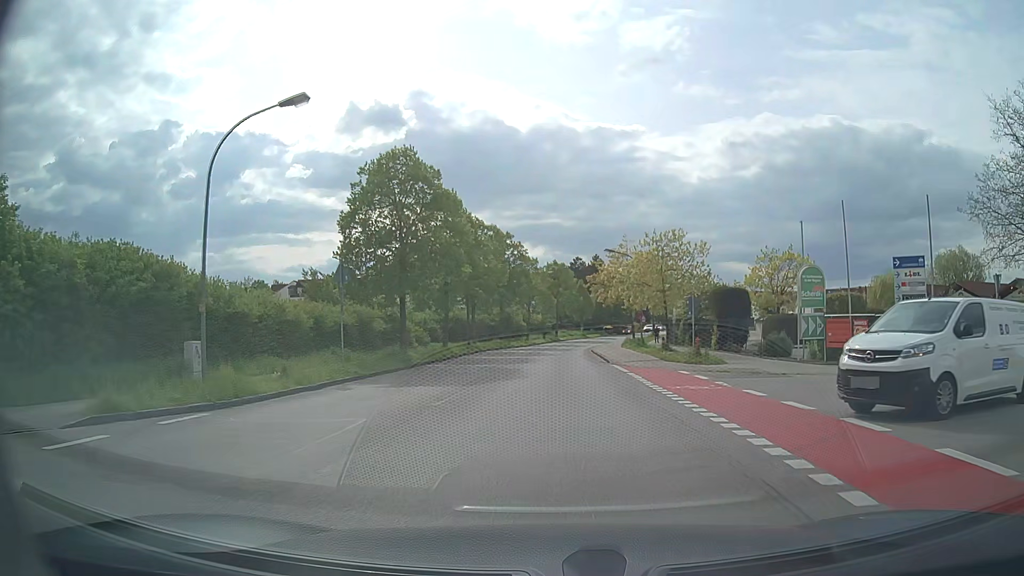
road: residential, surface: asphalt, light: Day
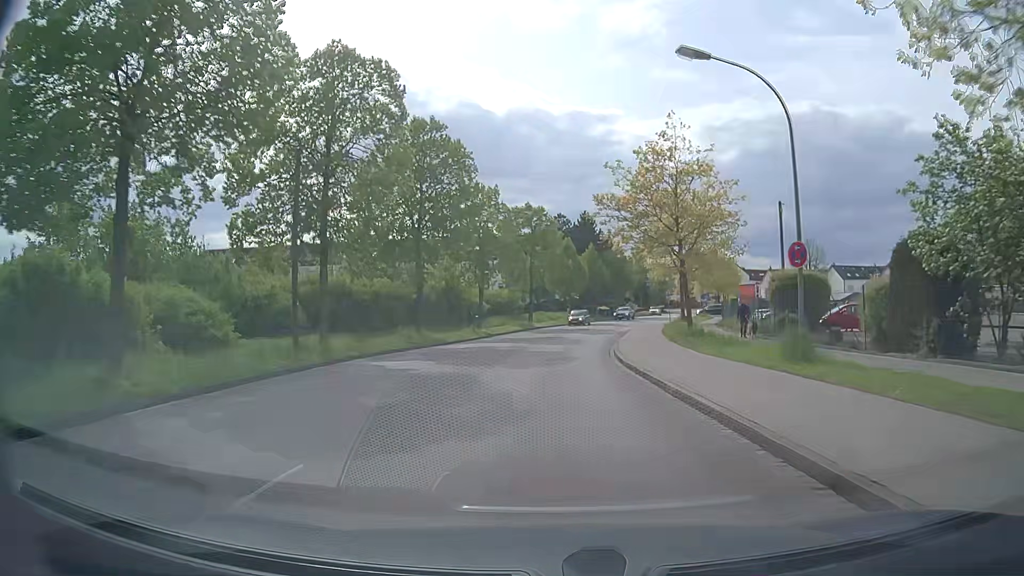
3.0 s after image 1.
(+0.6, +35.1) m; +2°
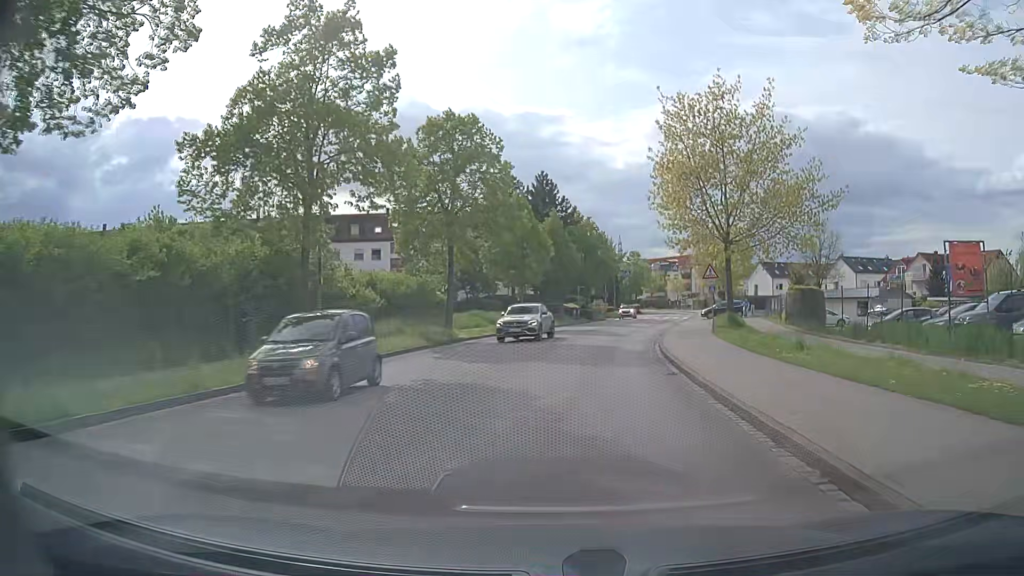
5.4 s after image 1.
(+0.7, +28.4) m; +5°
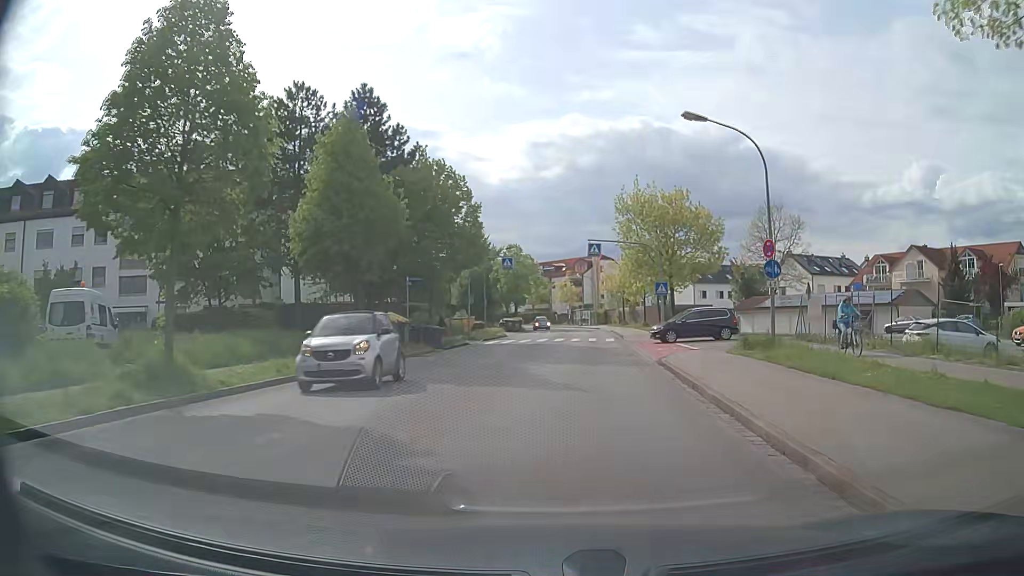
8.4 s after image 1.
(+2.8, +31.9) m; +10°
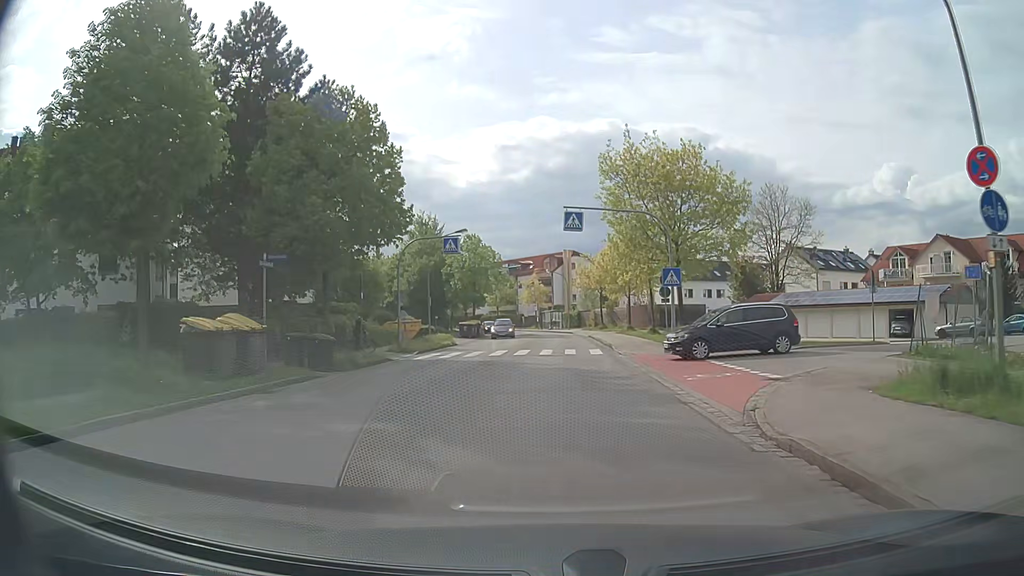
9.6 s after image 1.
(+0.3, +12.6) m; +3°
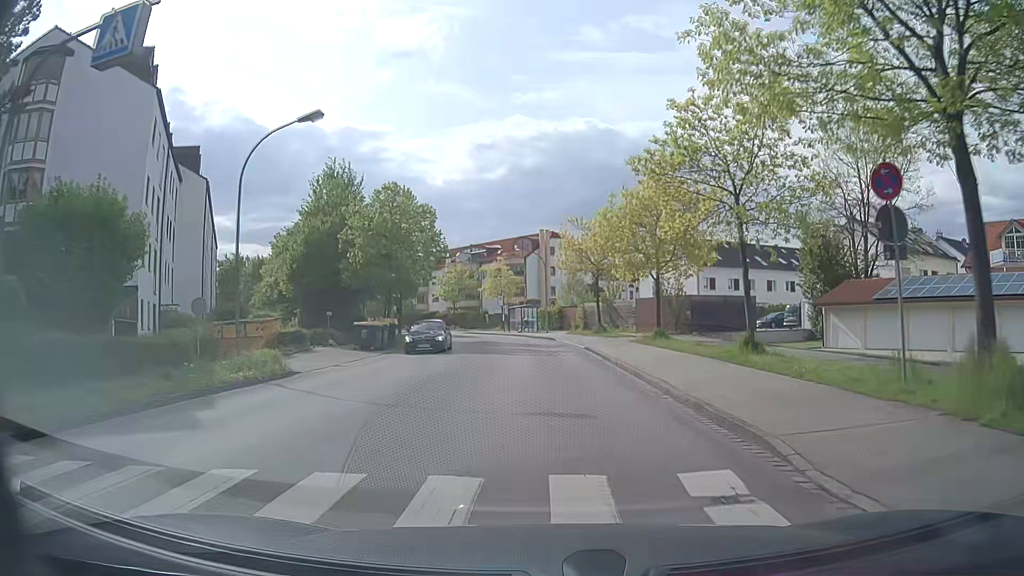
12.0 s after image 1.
(+0.5, +25.3) m; +2°
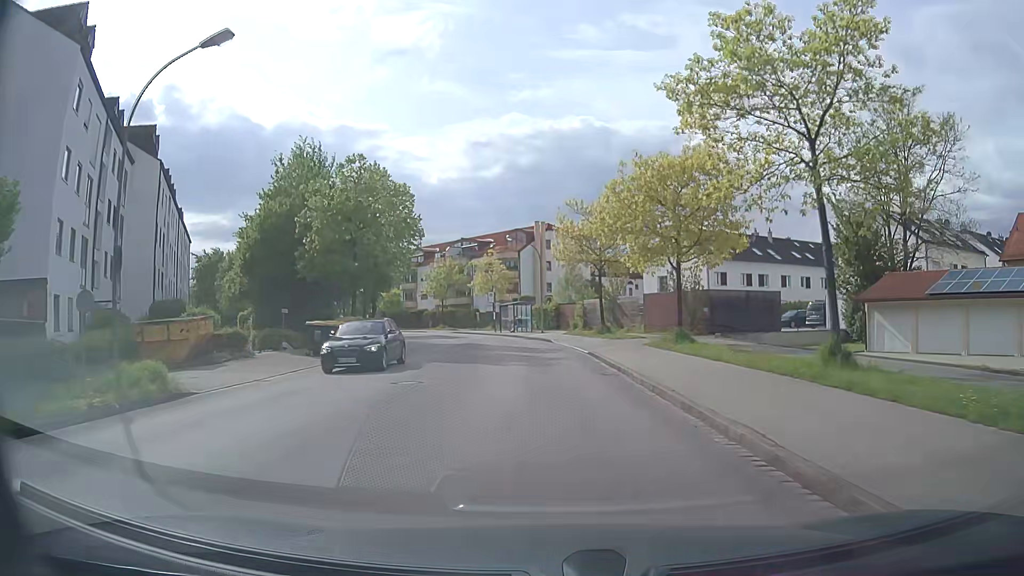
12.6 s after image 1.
(0.0, +6.1) m; 0°
